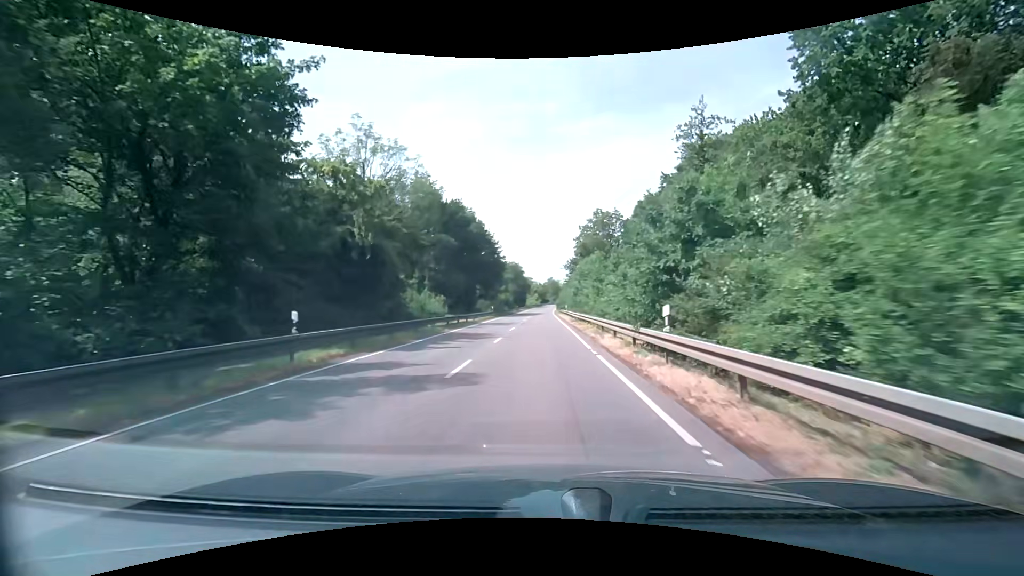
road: secondary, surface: asphalt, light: Day
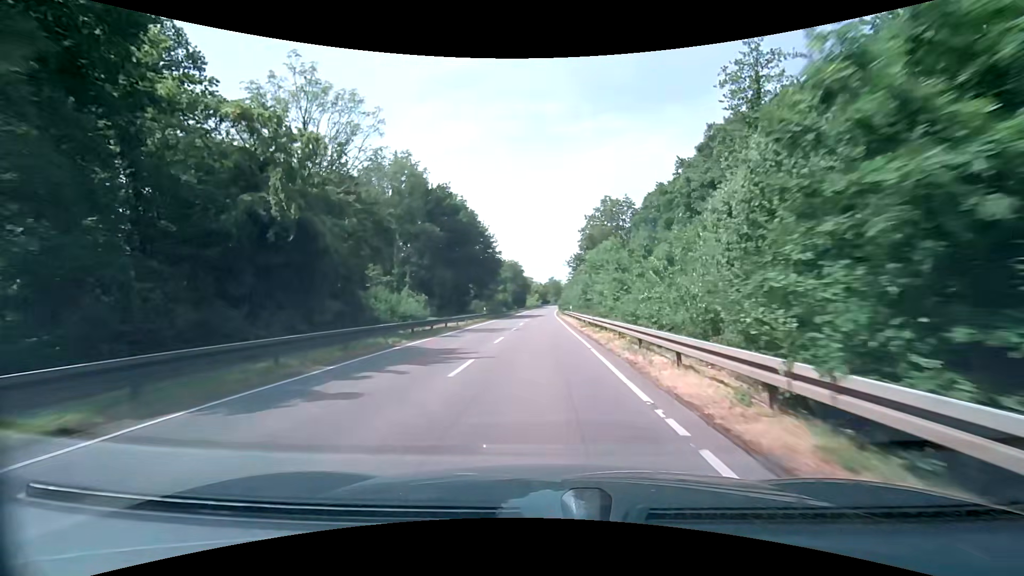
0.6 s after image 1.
(0.0, +8.8) m; 0°
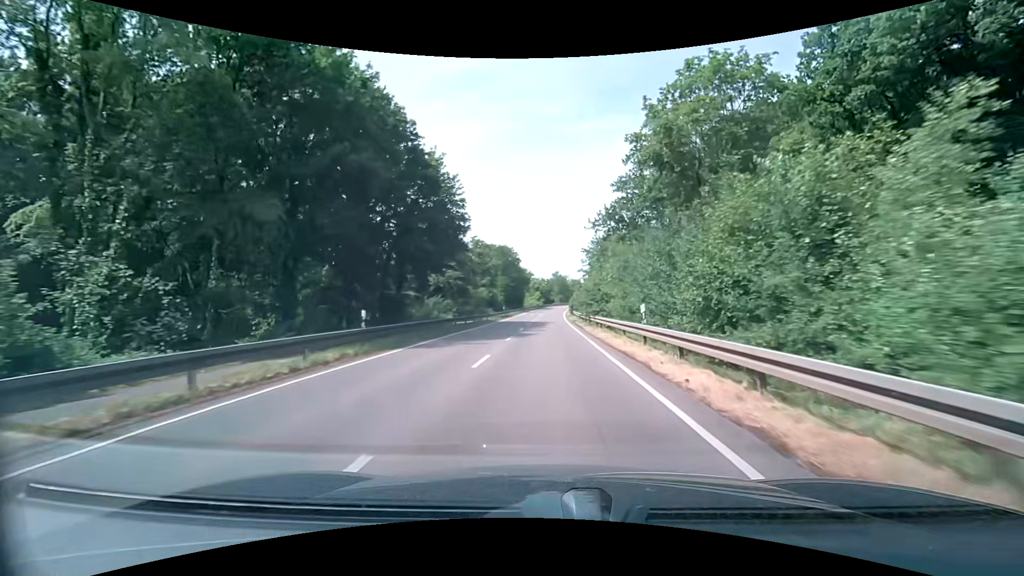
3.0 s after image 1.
(-0.2, +35.3) m; 0°
(0, +10) (0, +20) (0, +30) (0, +40) (0, +50) (0, +60) (+1, +70) (+1, +80) (+2, +90) (+2, +100) m
